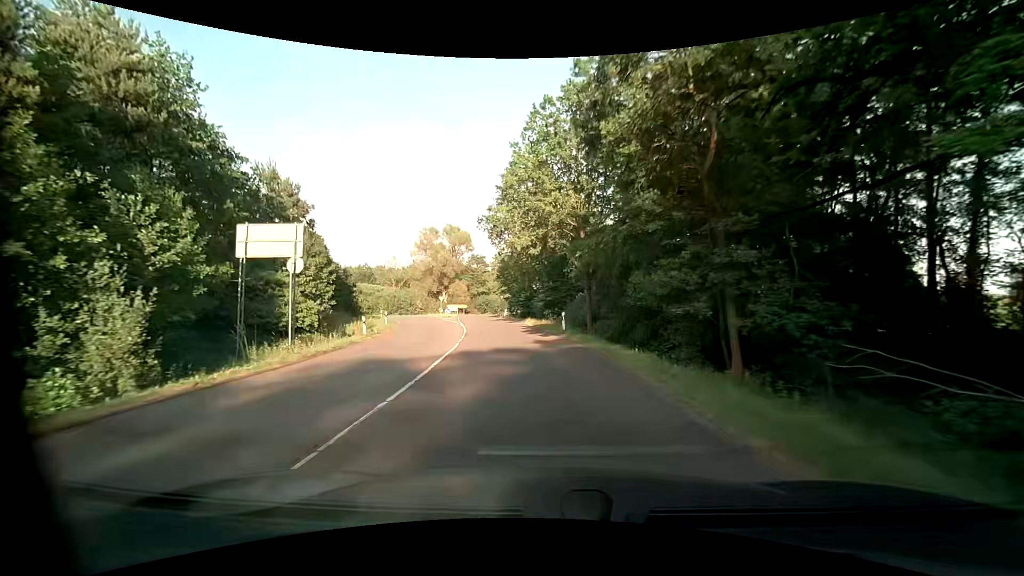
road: primary_link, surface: asphalt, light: Day
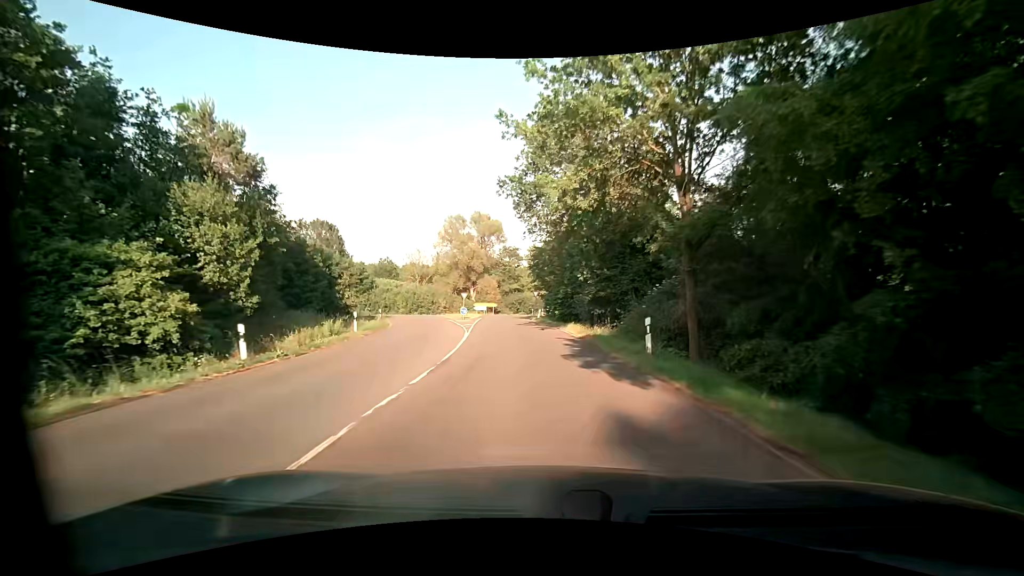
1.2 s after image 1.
(-0.6, +13.5) m; -5°
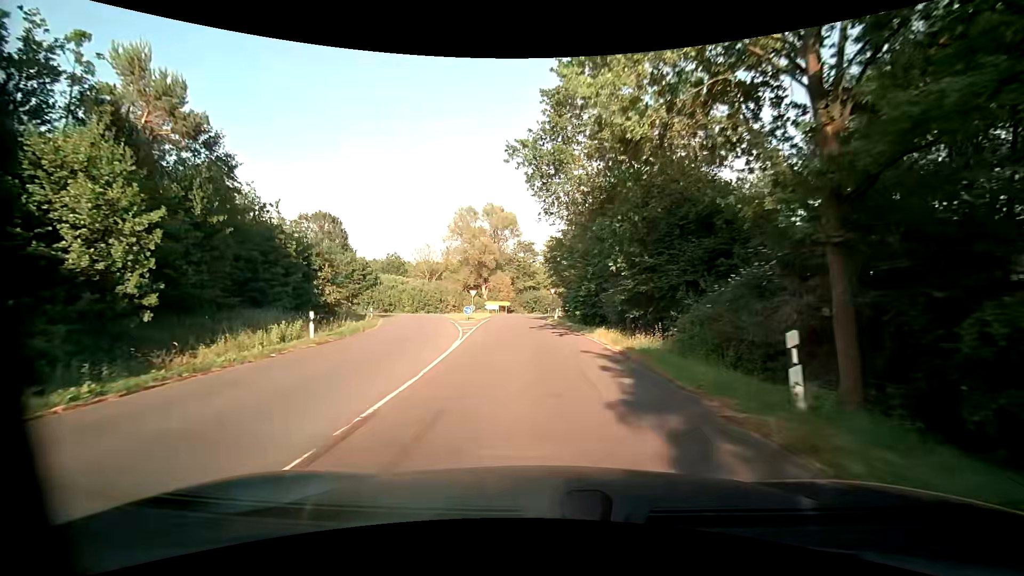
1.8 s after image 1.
(-0.1, +6.7) m; -2°
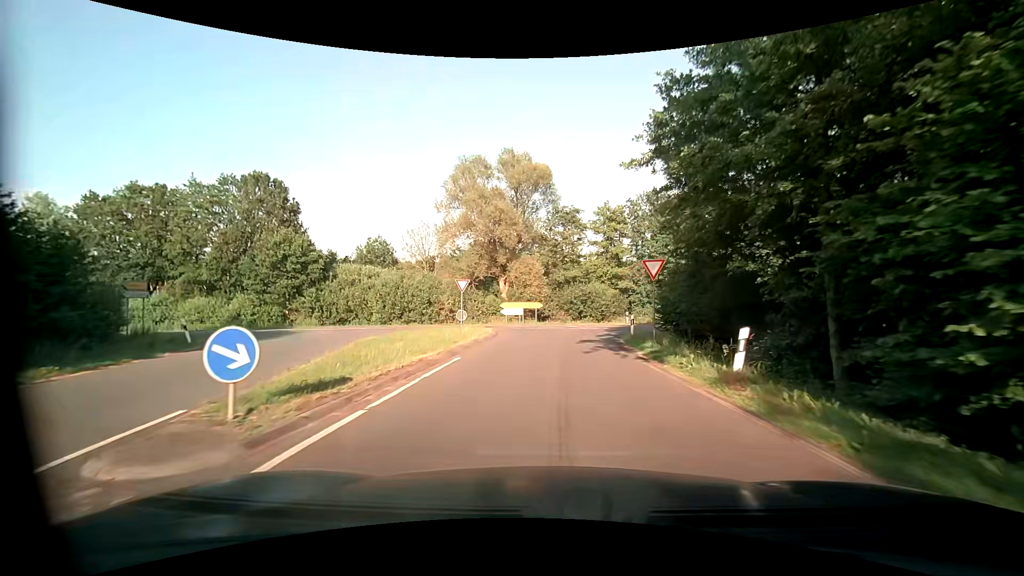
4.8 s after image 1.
(-1.5, +31.1) m; -4°
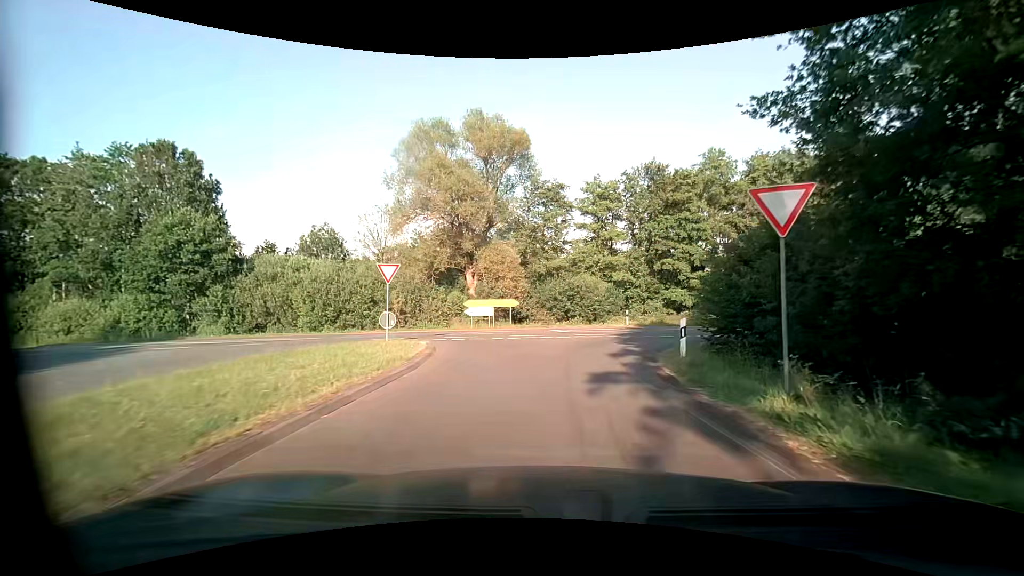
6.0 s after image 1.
(0.0, +10.6) m; +1°
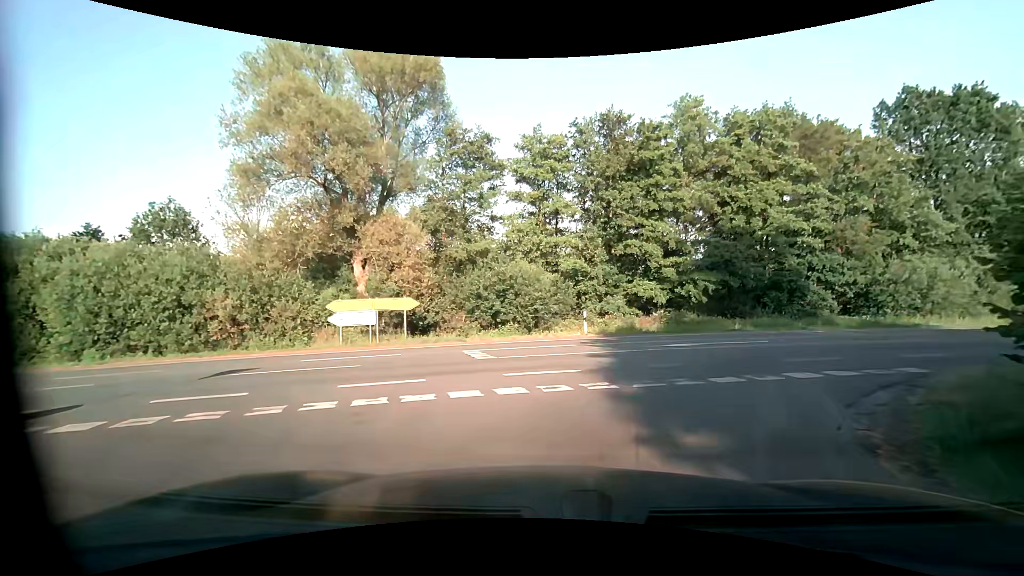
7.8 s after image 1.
(+0.8, +12.8) m; +7°
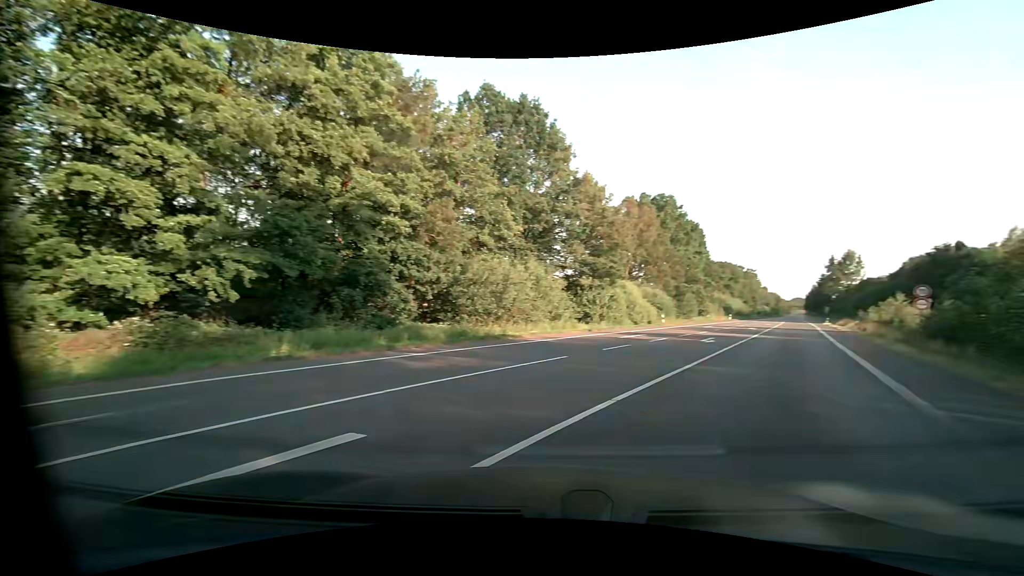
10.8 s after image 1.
(+3.7, +13.5) m; +46°
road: primary
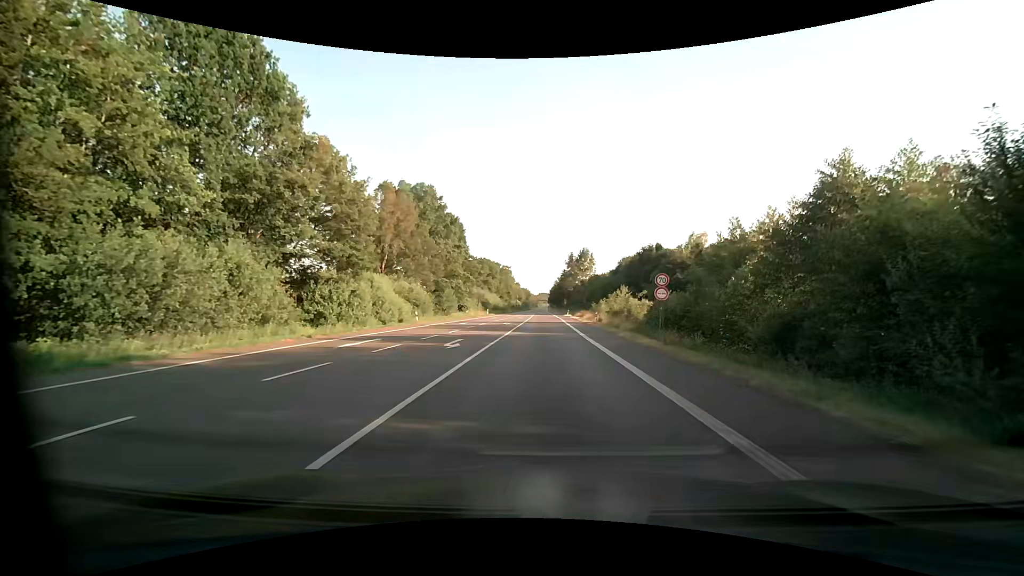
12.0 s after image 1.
(+2.1, +6.9) m; +28°
(0, +10) (0, +20) (+1, +30) (+1, +40) (+1, +50) (+1, +60) (+1, +70) (+1, +80) (+1, +90) (+1, +100) m
